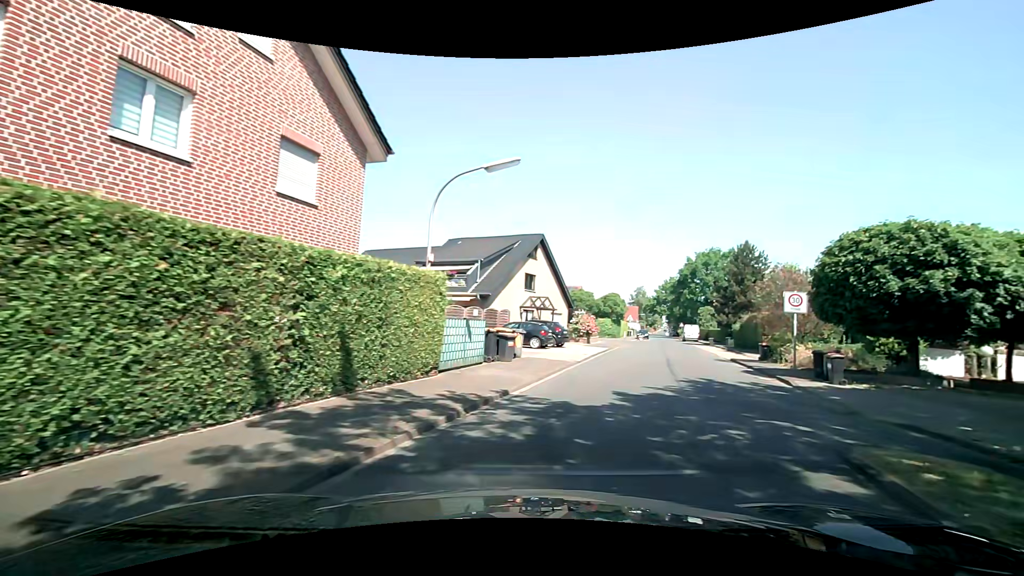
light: Day
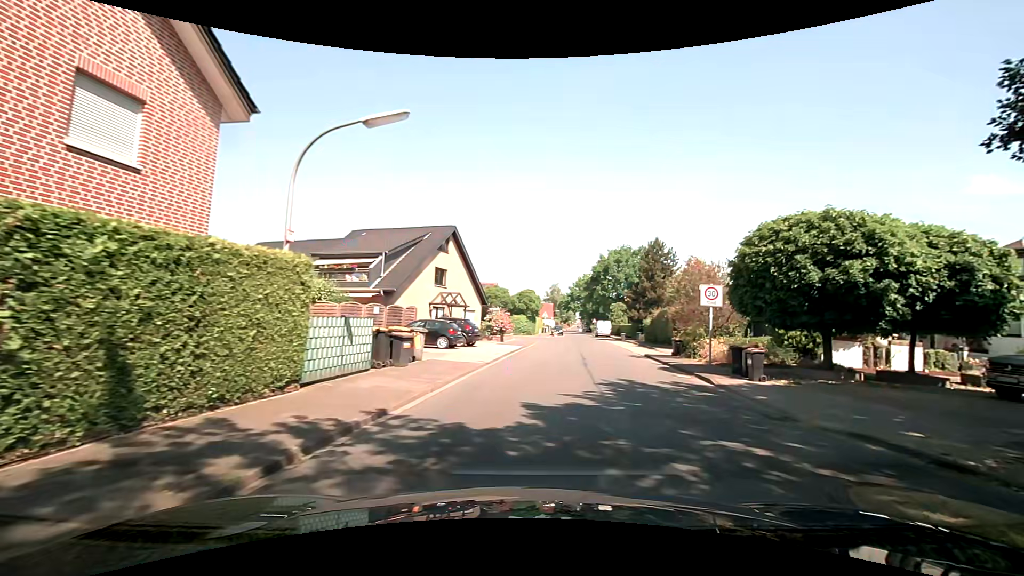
(+0.3, +2.3) m; +9°
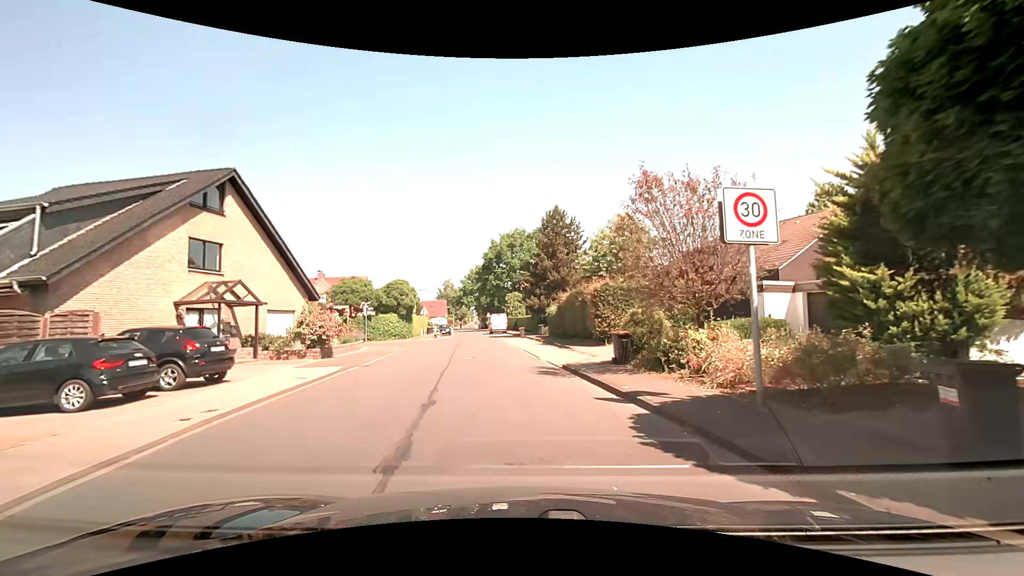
(+1.9, +13.8) m; +10°
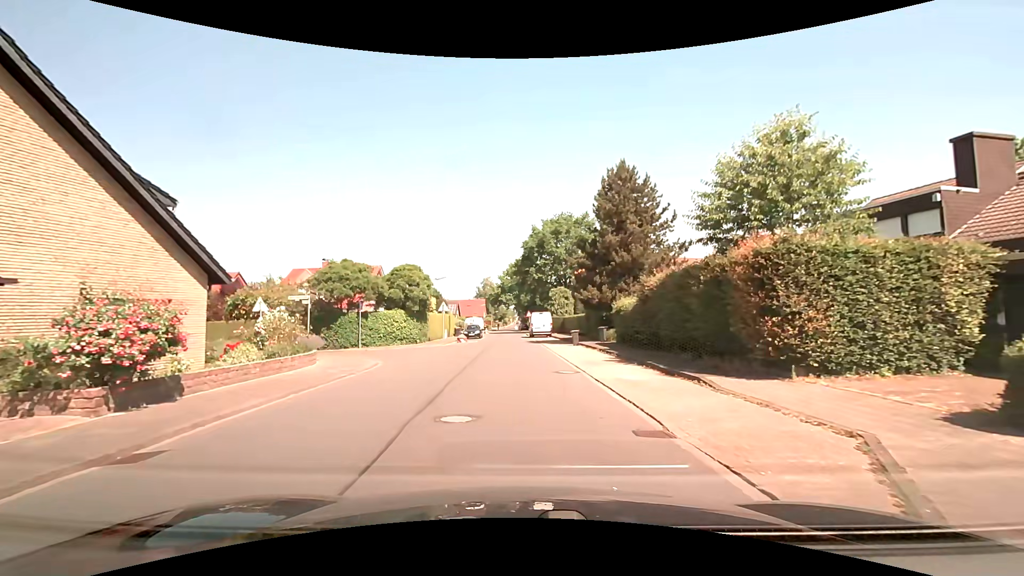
(-0.5, +13.1) m; -4°
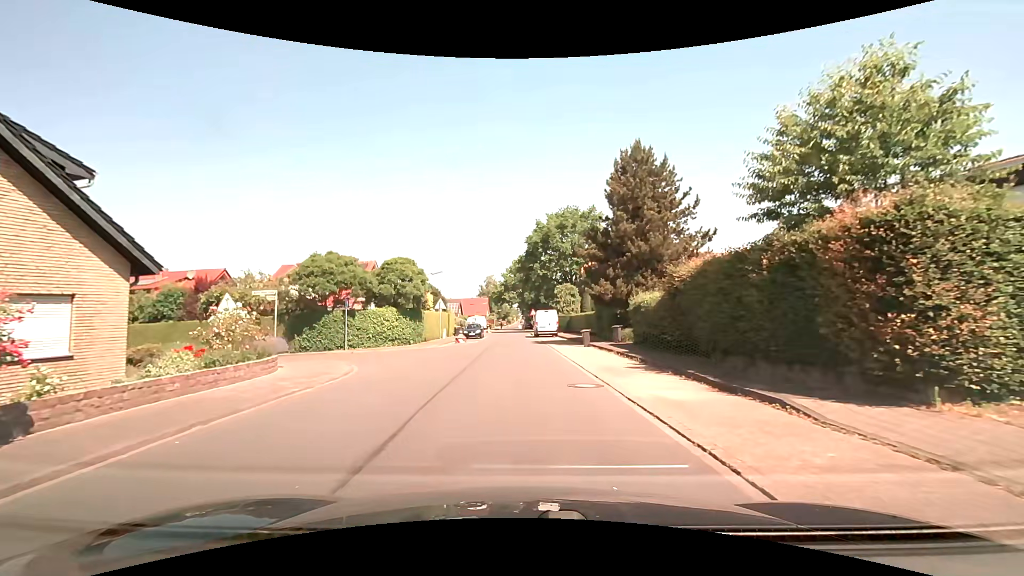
(0.0, +3.4) m; 0°
